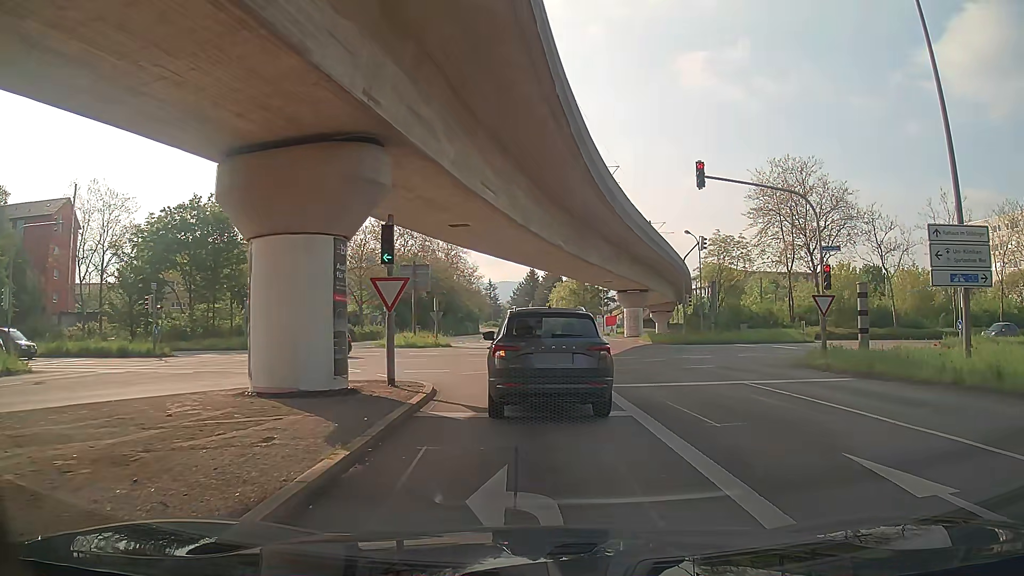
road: tertiary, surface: asphalt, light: Day
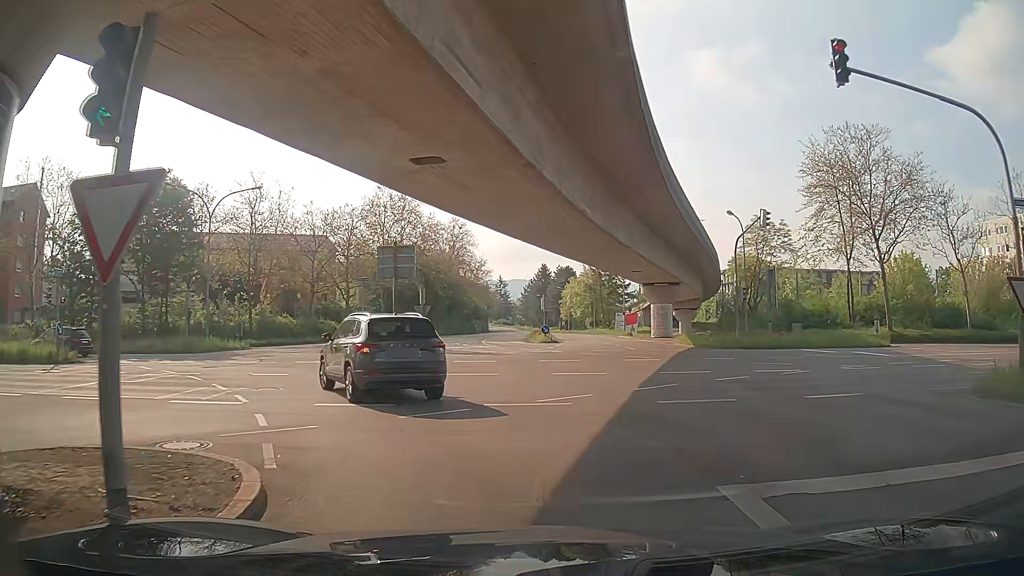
(-0.1, +10.1) m; -2°
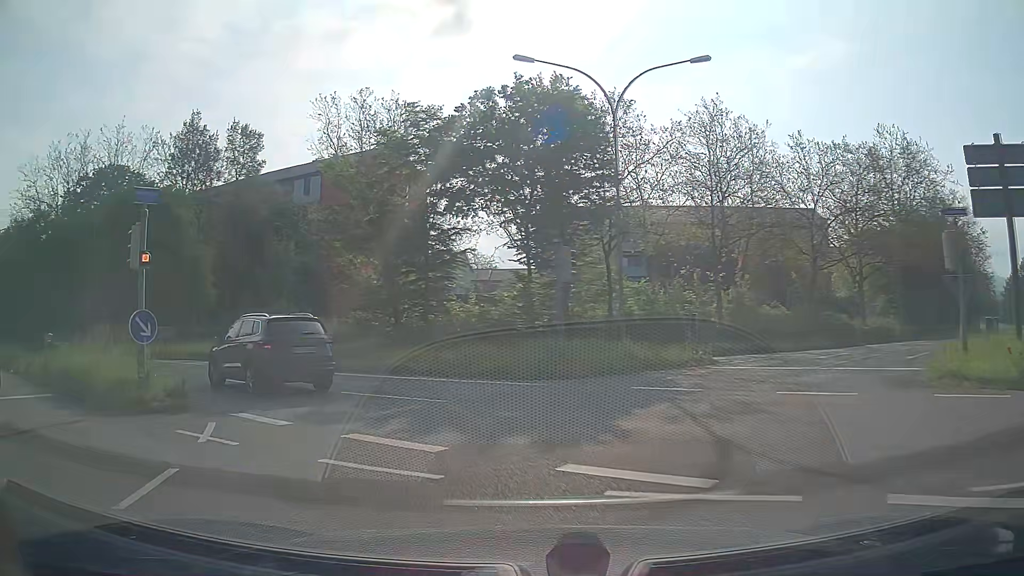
(-6.7, +19.9) m; -41°
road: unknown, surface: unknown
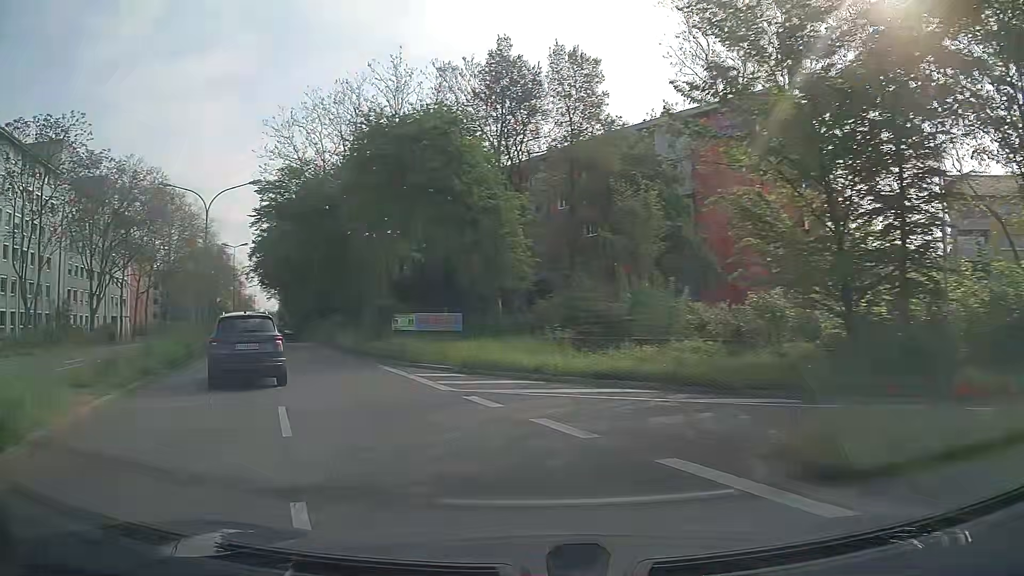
(-3.8, +14.0) m; -32°
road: secondary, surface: asphalt
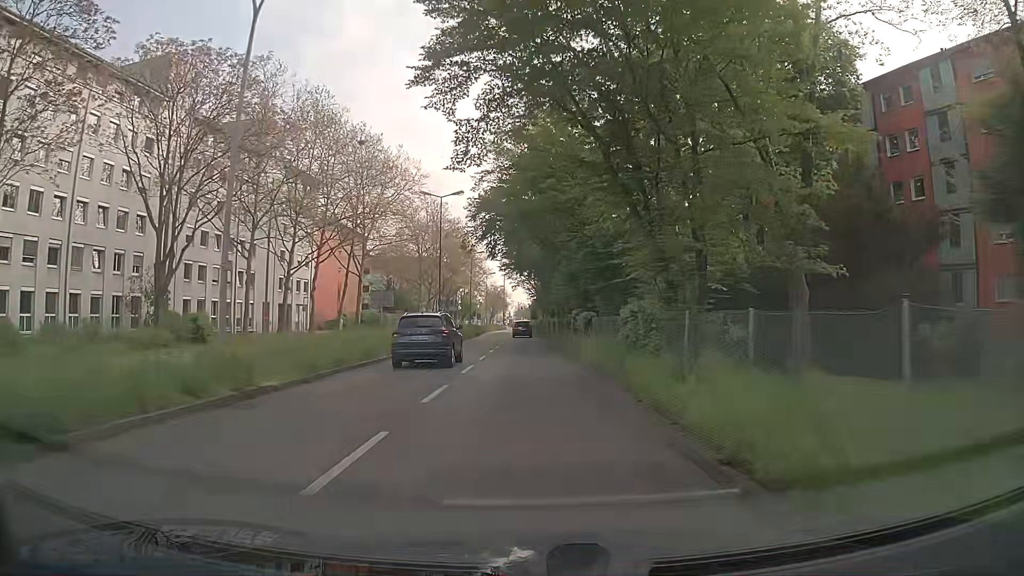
(-7.8, +26.2) m; -21°
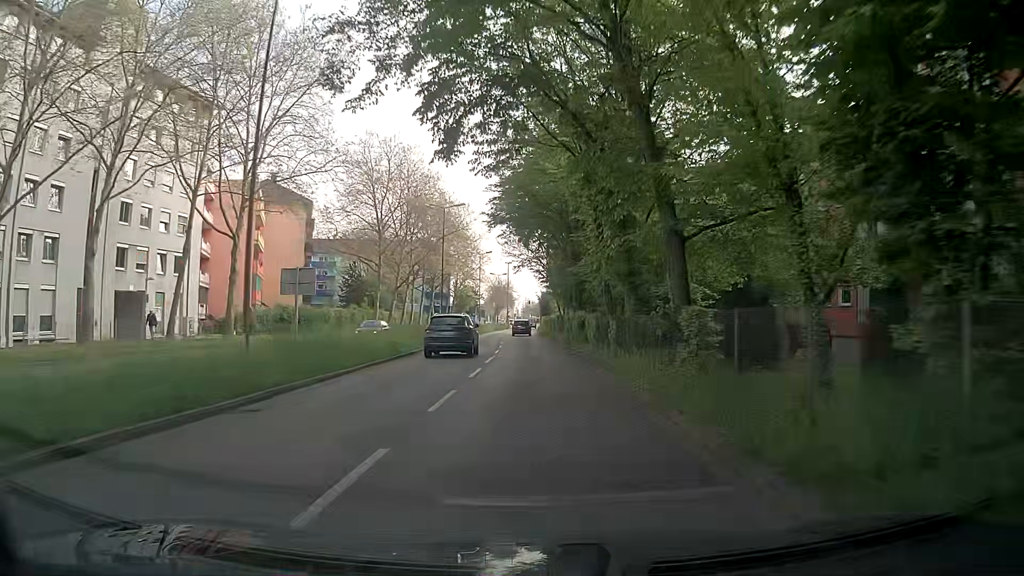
(-0.5, +31.8) m; -2°
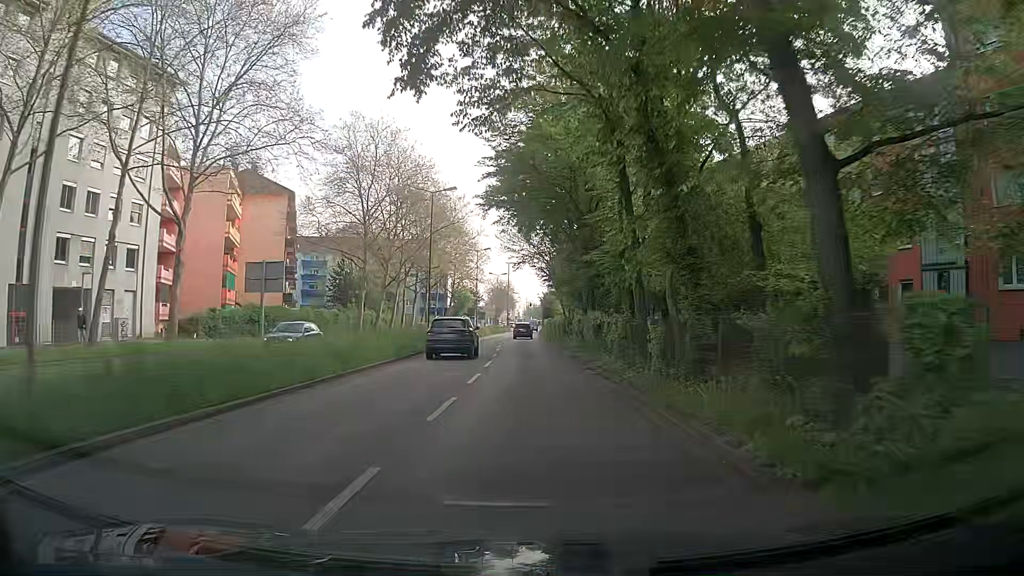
(+0.1, +6.7) m; 0°
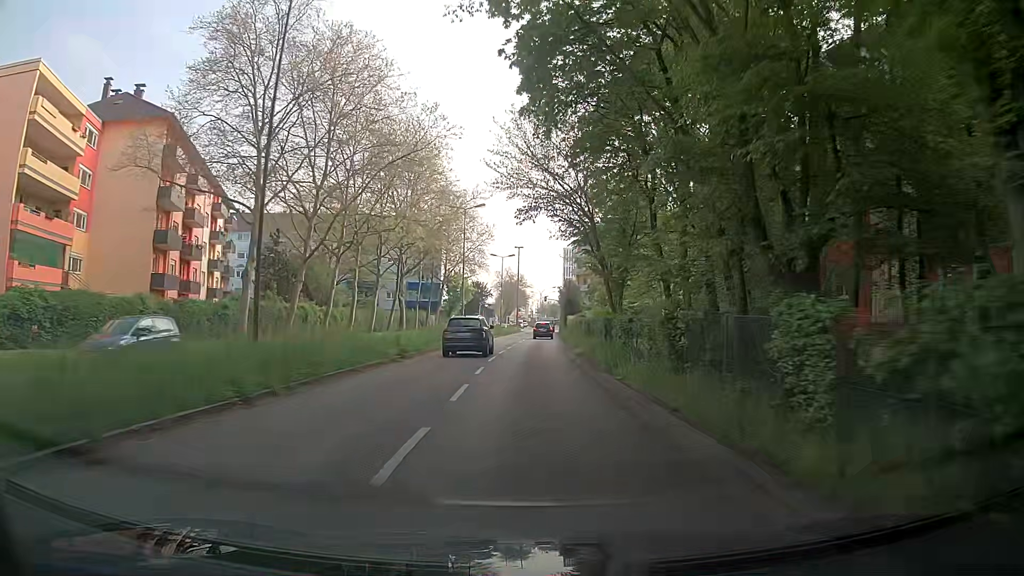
(+0.1, +27.8) m; -1°
(0, +10) (0, +20) (0, +30) (+1, +40) (+1, +50) (+1, +60) (+2, +70) (+2, +80) (+2, +90) (+3, +100) m
